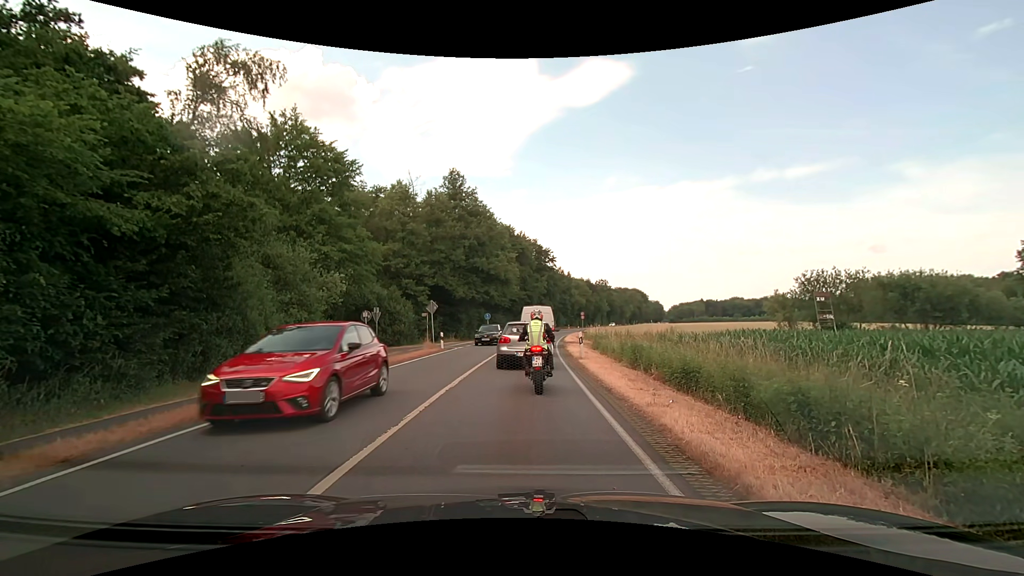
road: primary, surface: asphalt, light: Day
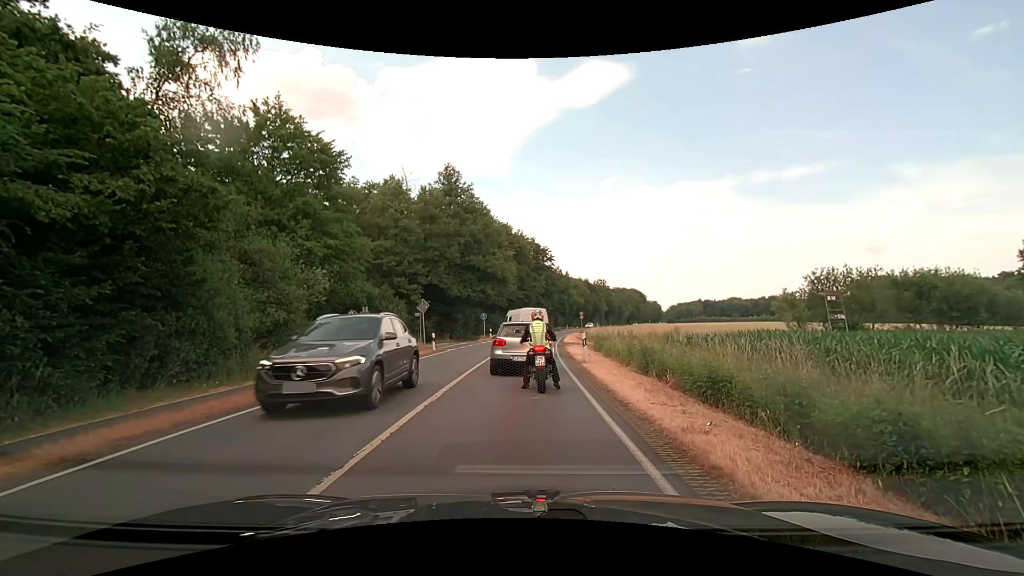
(0.0, +1.9) m; 0°
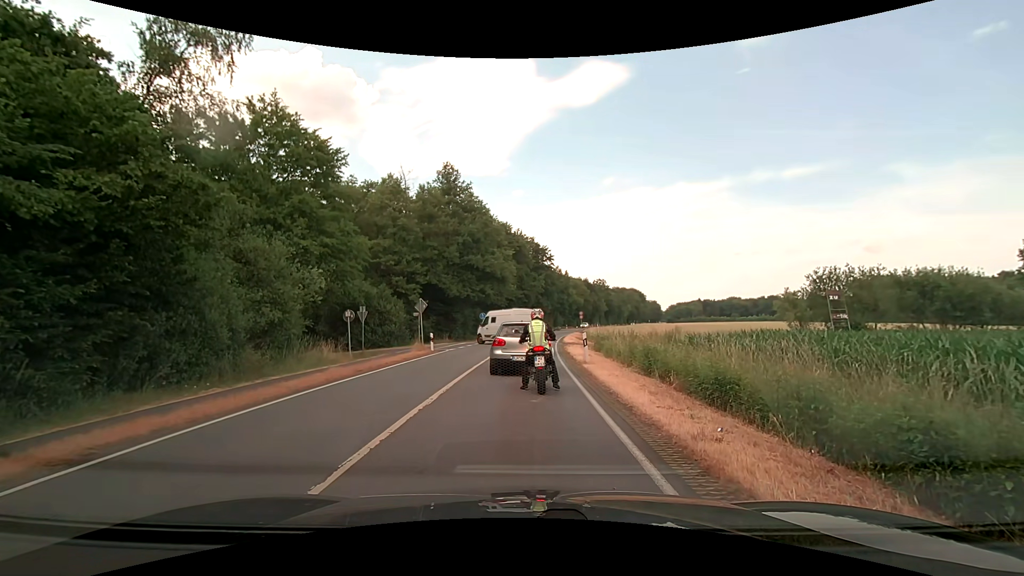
(0.0, +0.4) m; 0°
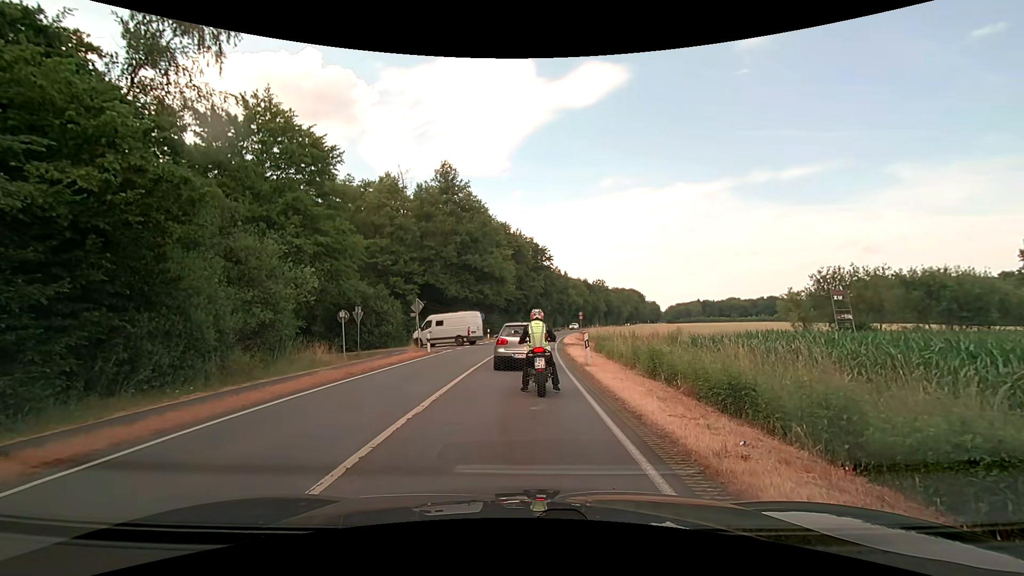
(0.0, +0.7) m; 0°
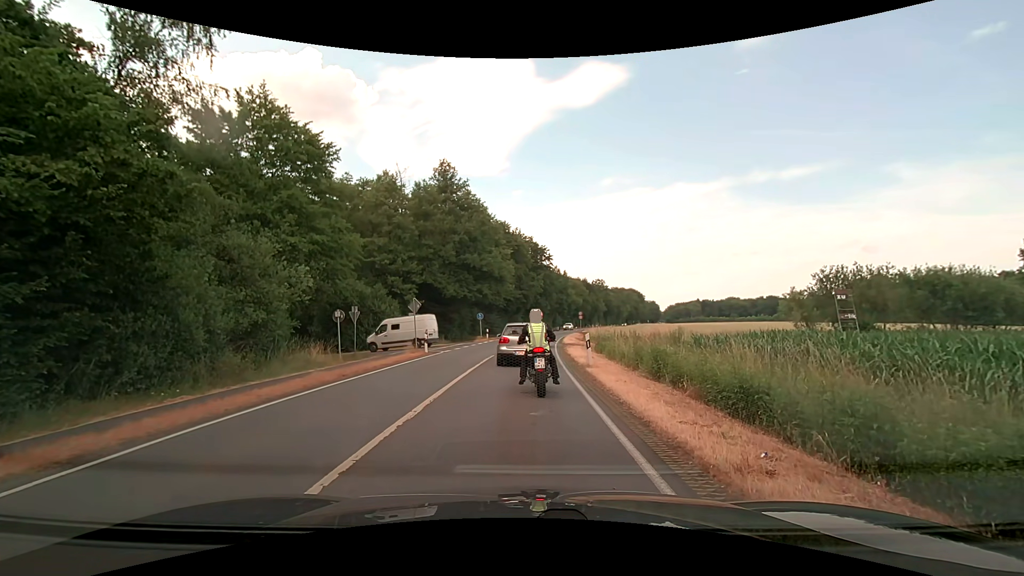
(0.0, +0.5) m; 0°
